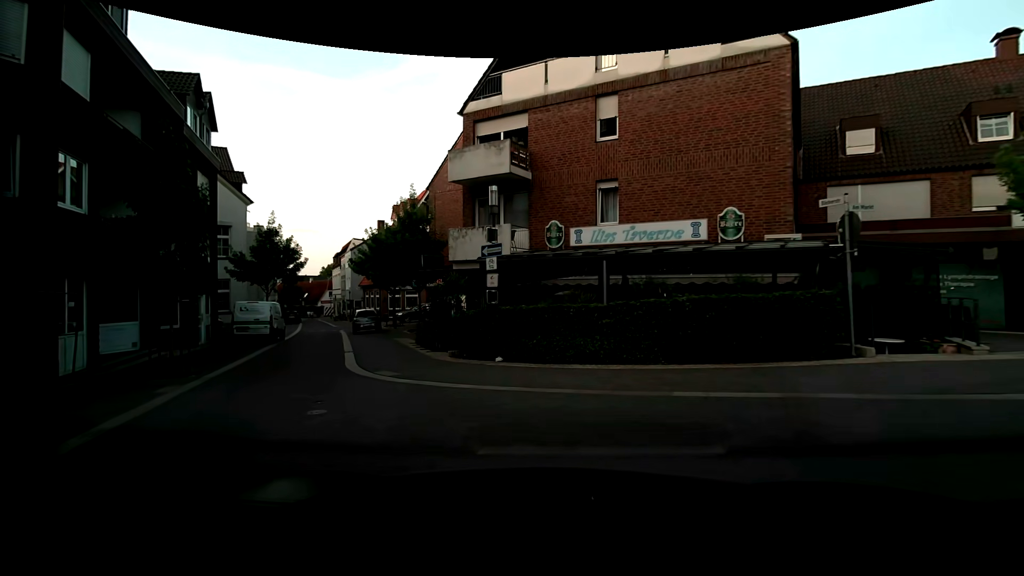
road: residential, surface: paving_stones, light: Day
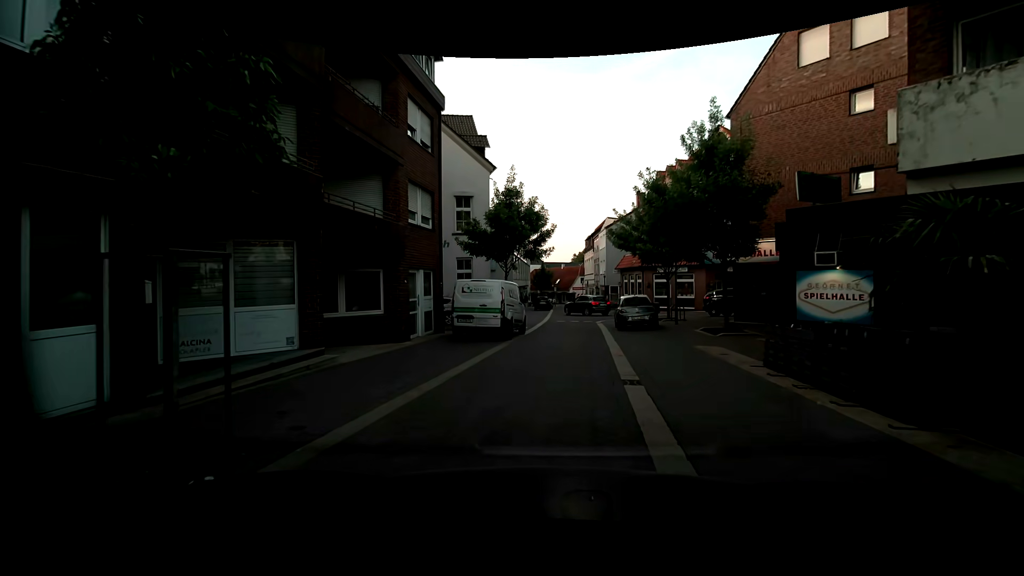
(-3.6, +9.5) m; -30°
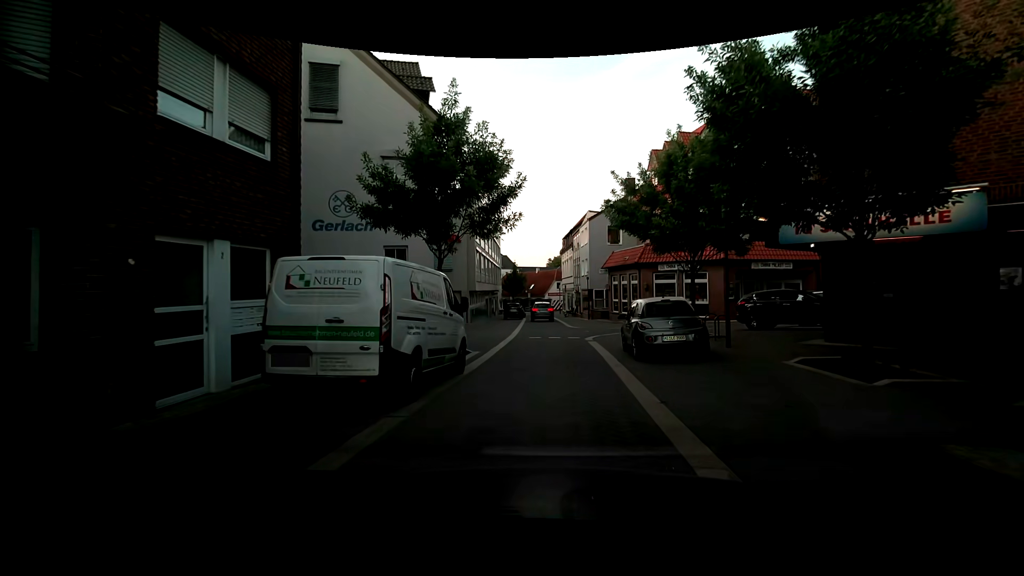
(+0.4, +9.7) m; +6°
